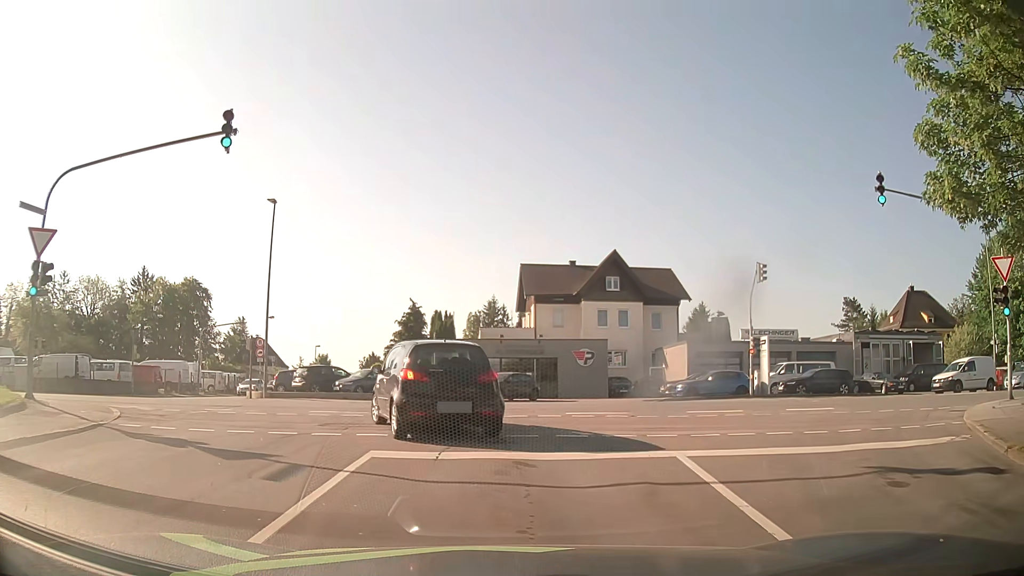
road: residential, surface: asphalt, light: Day
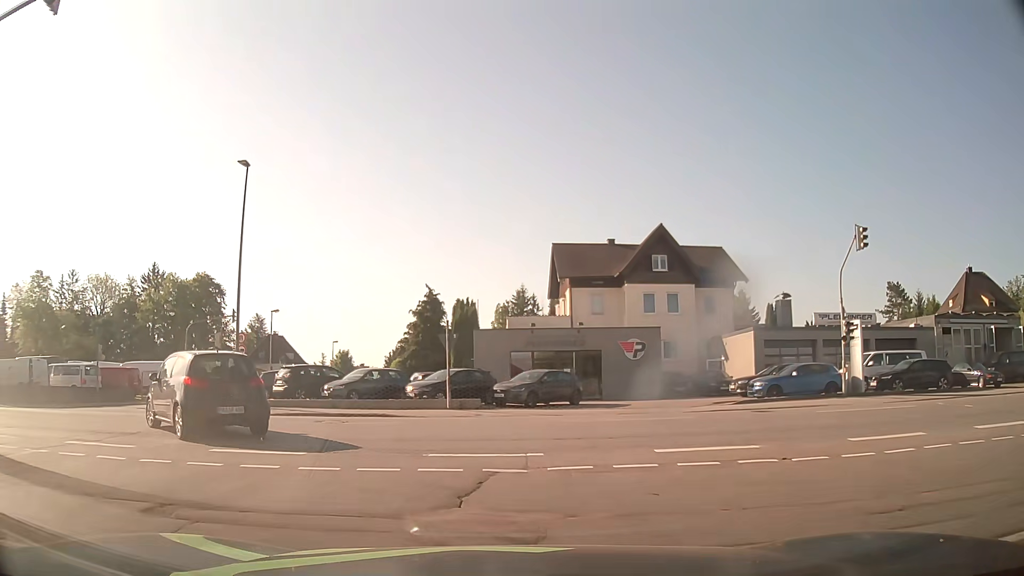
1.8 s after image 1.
(+0.1, +7.7) m; -1°
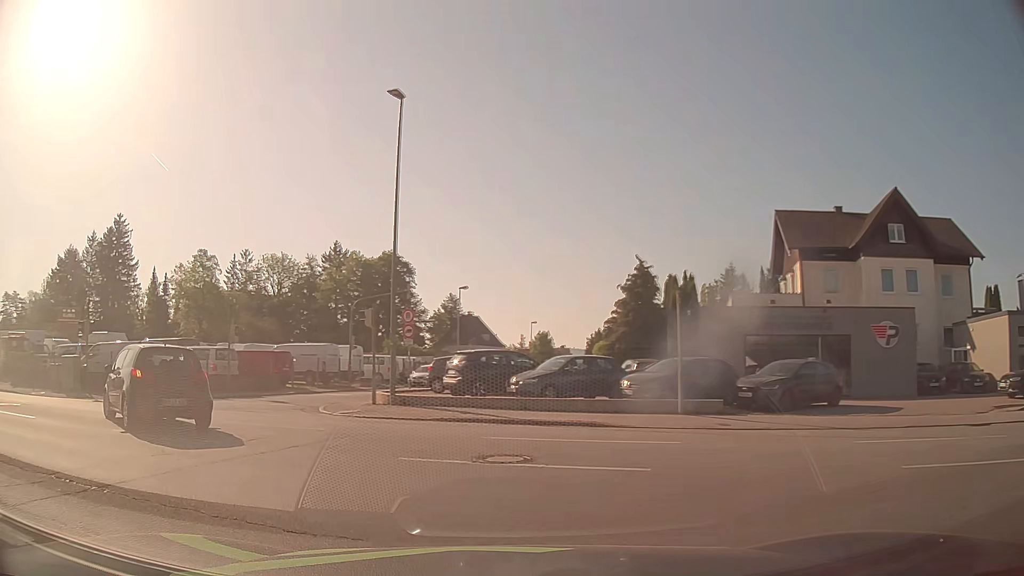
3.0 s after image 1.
(-0.7, +6.9) m; -16°
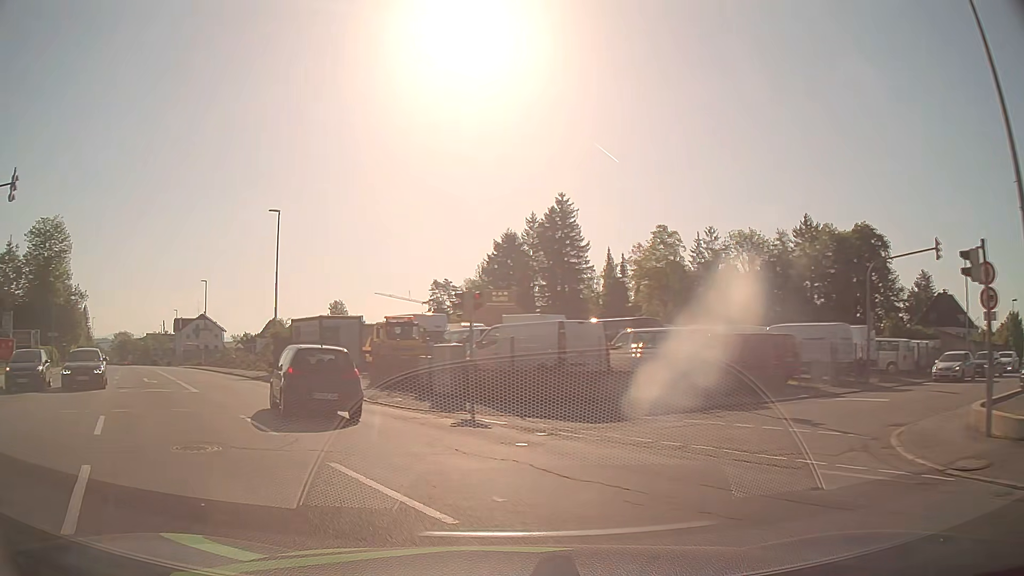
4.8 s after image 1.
(-3.7, +10.7) m; -39°
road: tertiary
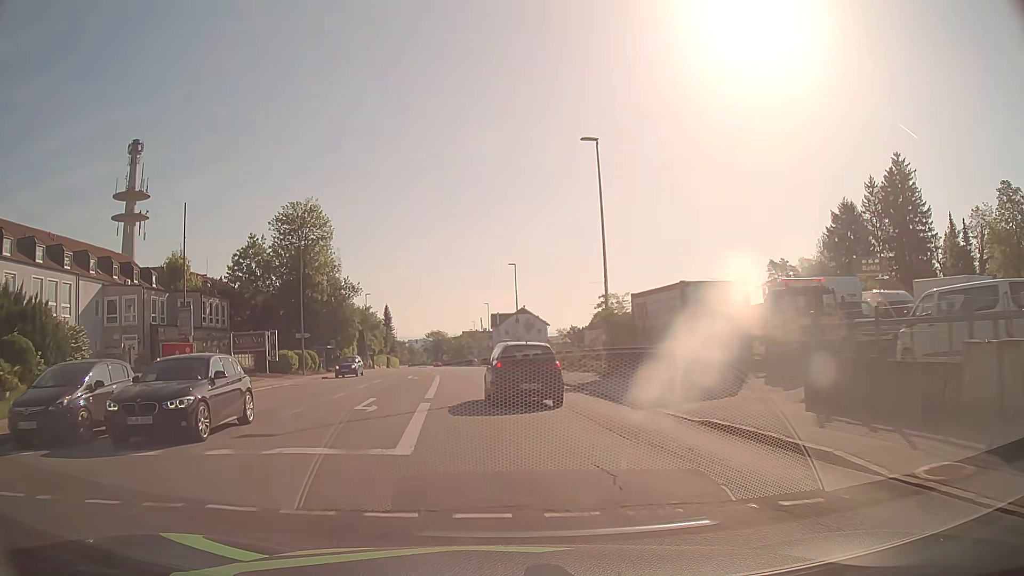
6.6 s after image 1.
(-4.3, +13.9) m; -29°
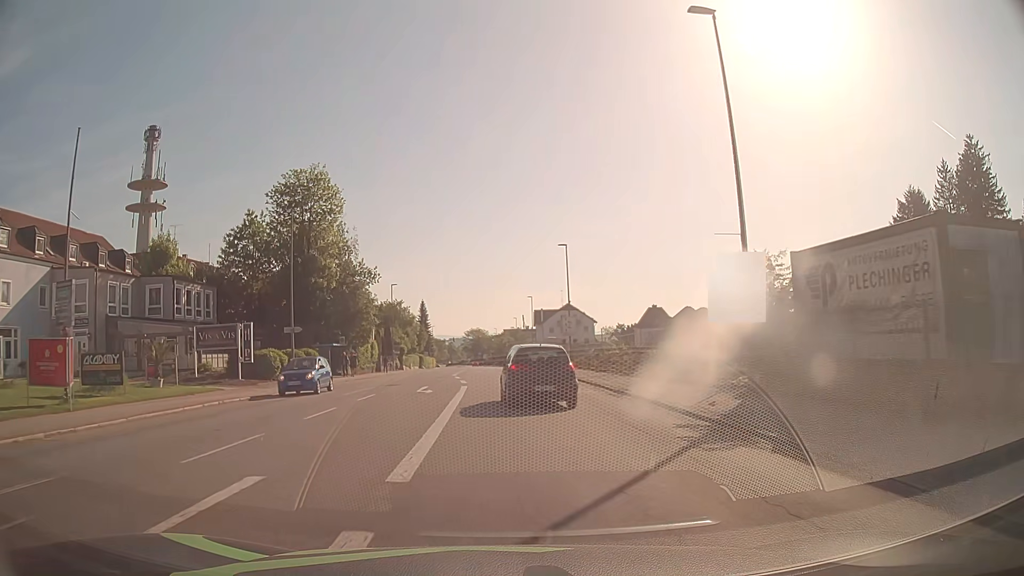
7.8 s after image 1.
(-0.6, +12.5) m; -4°
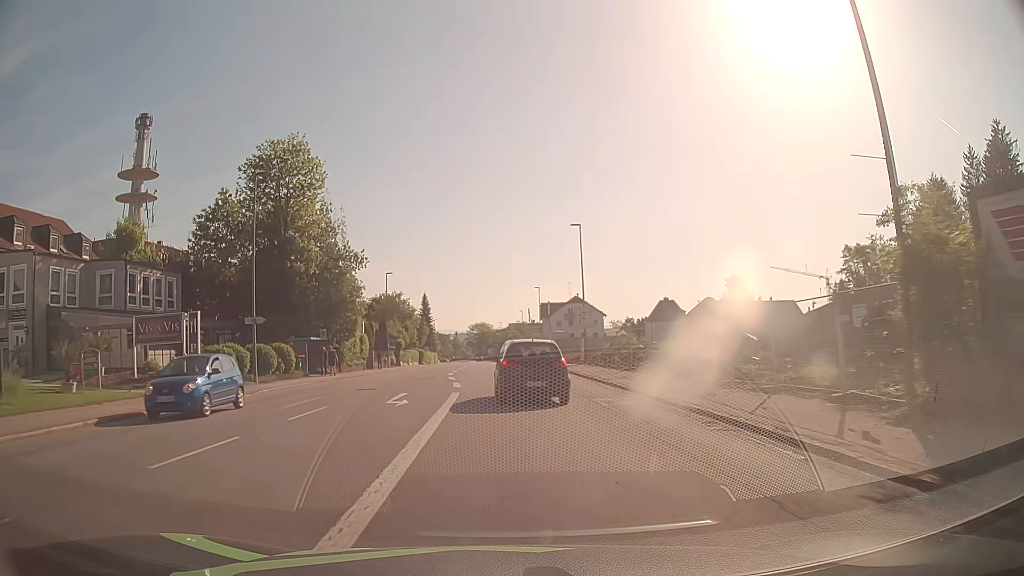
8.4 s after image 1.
(0.0, +7.1) m; 0°
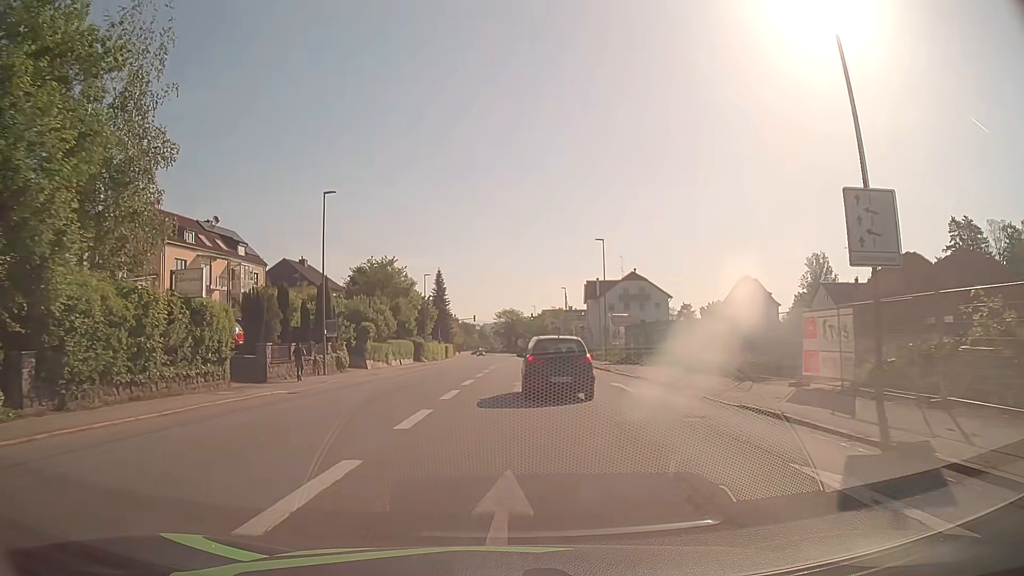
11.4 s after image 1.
(-1.2, +36.6) m; -3°
(0, +10) (0, +20) (0, +30) (+1, +40) (+1, +50) (+1, +60) (+2, +70) (+2, +80) (+2, +90) (+2, +100) m
